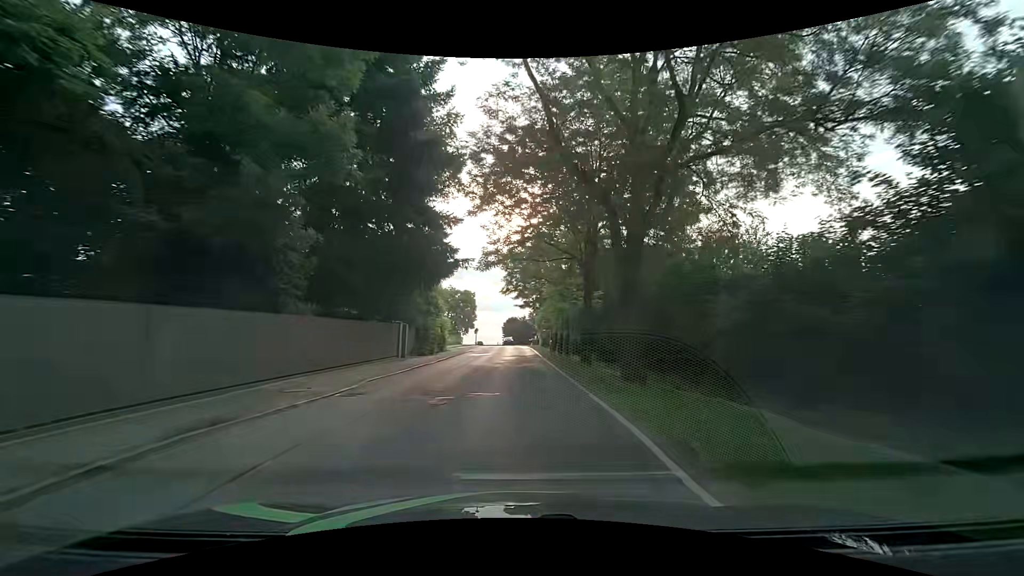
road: secondary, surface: asphalt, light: Day
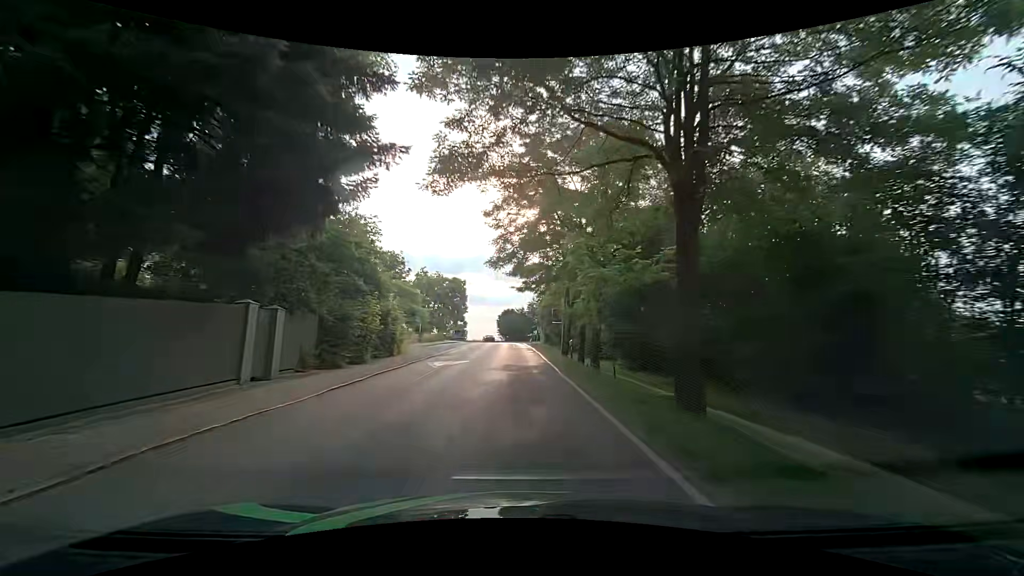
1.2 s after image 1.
(0.0, +15.3) m; -1°
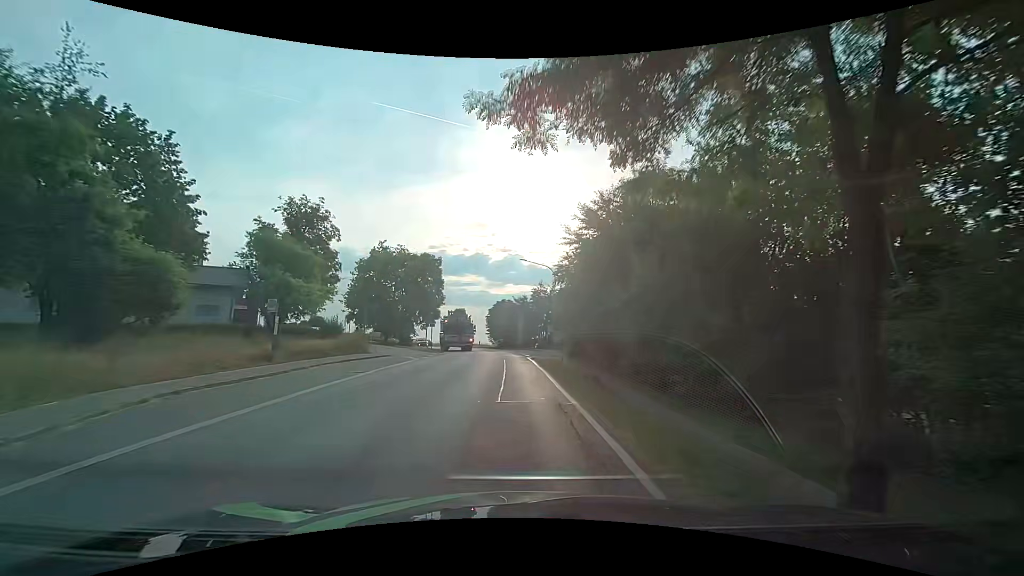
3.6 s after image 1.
(+0.5, +30.6) m; +1°
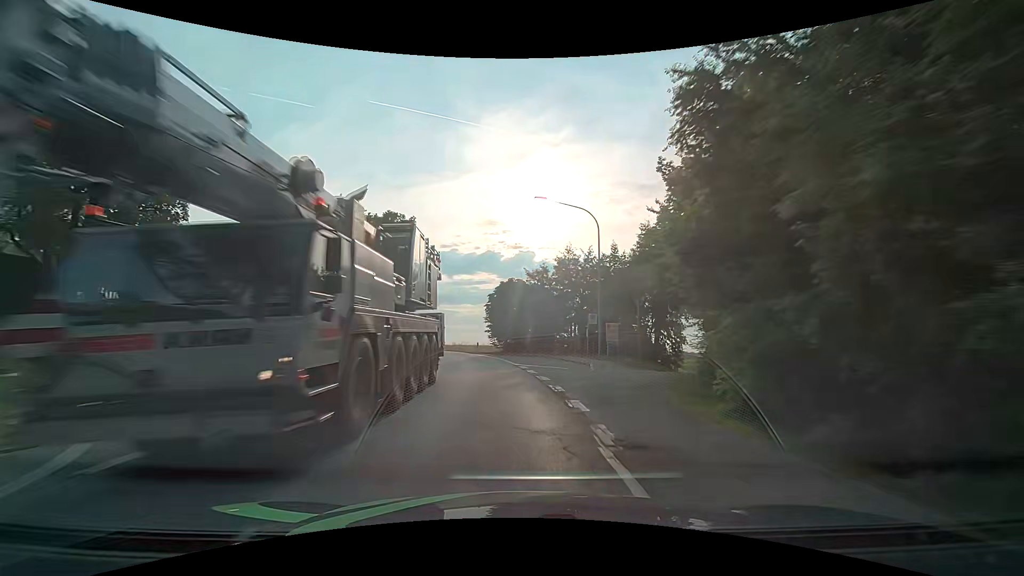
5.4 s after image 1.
(0.0, +23.0) m; -2°
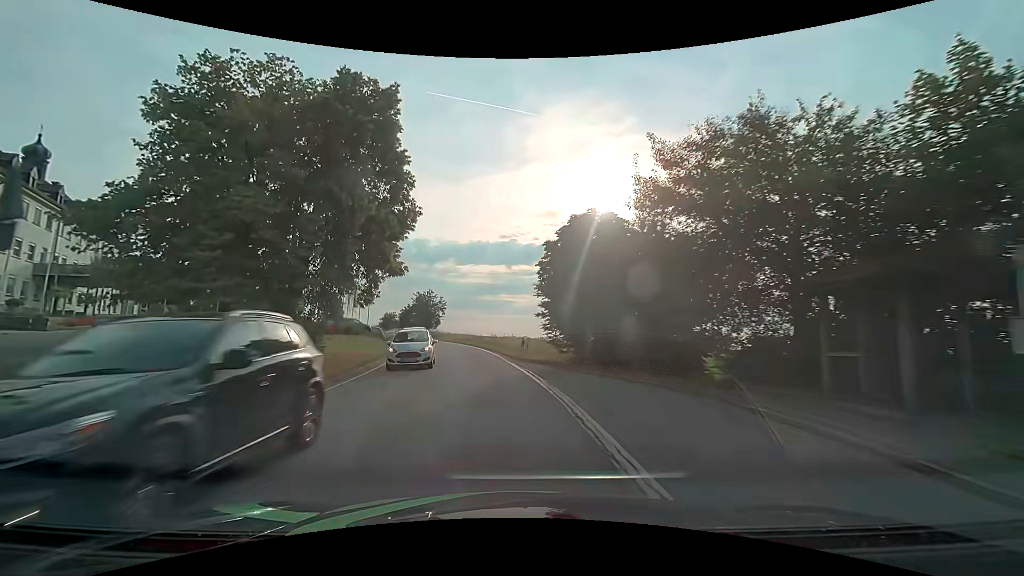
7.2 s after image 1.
(-0.8, +23.0) m; -6°
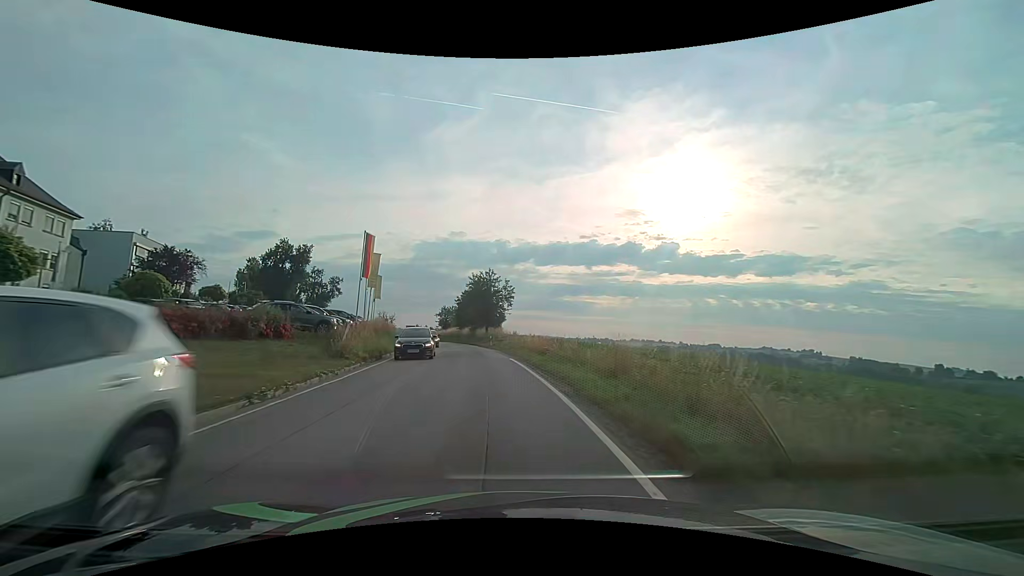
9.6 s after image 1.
(-2.4, +30.8) m; -9°
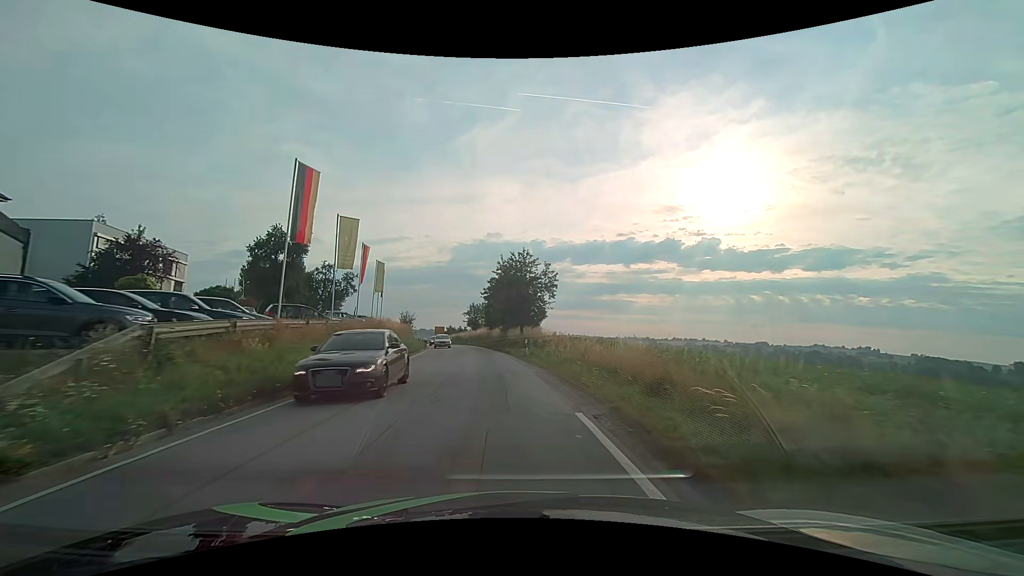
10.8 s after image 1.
(-0.5, +15.4) m; -4°
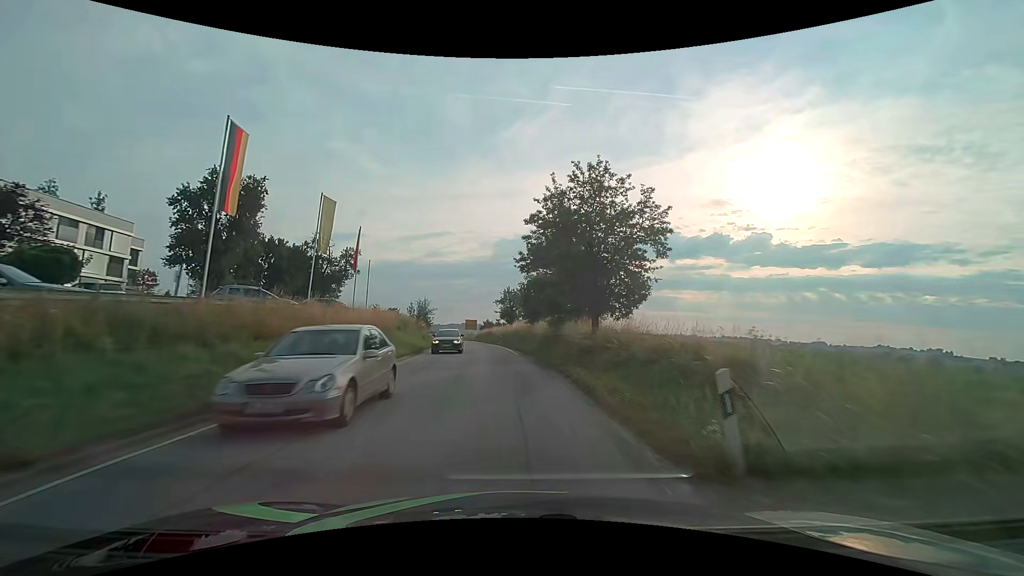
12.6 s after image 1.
(-1.1, +23.1) m; -5°
(0, +10) (-1, +20) (-1, +30) (-2, +40) (-3, +50) (-4, +60) (-6, +70) (-8, +80) (-10, +89) (-12, +99) m
